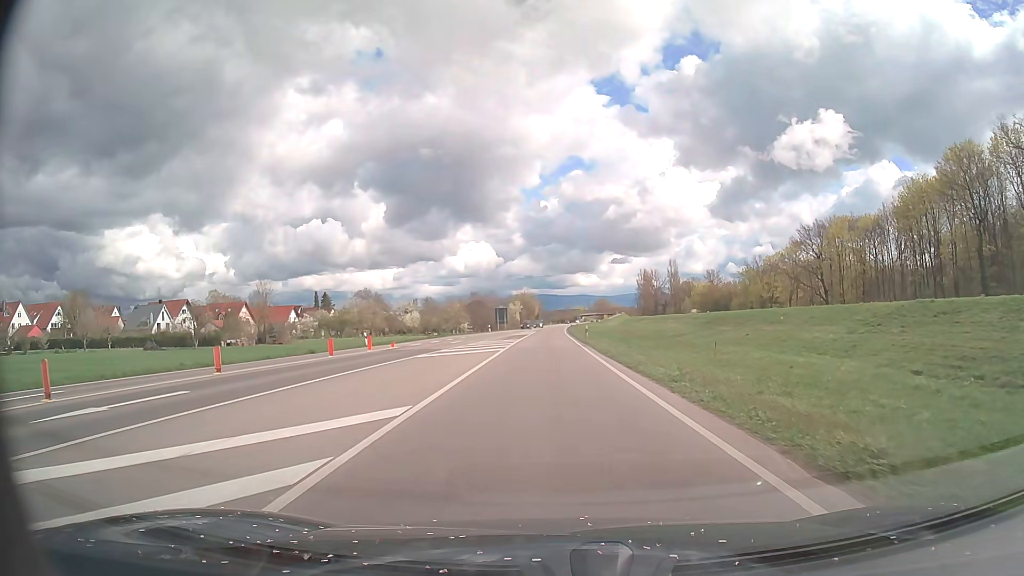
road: primary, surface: asphalt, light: Day
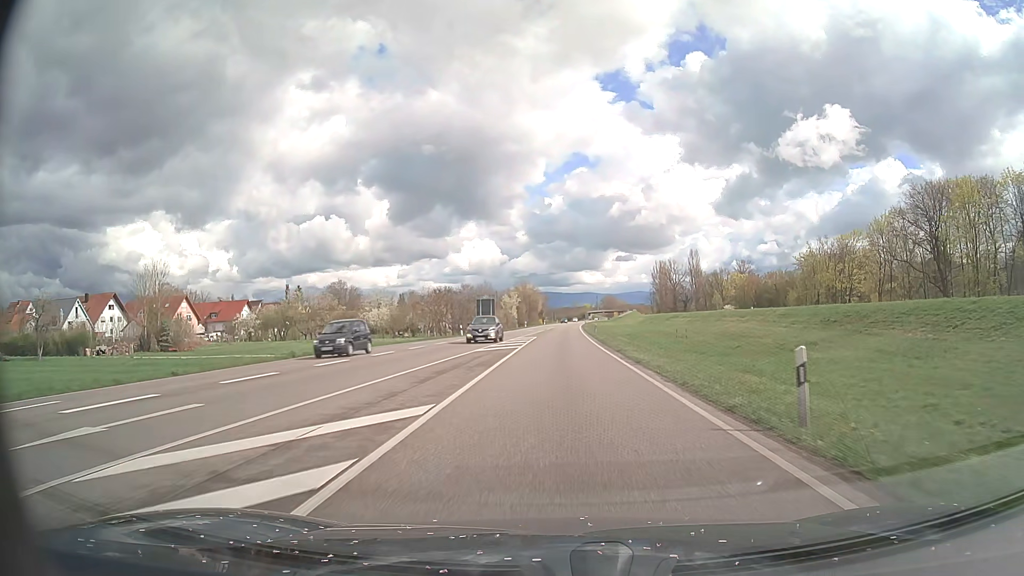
(-0.9, +40.5) m; 0°
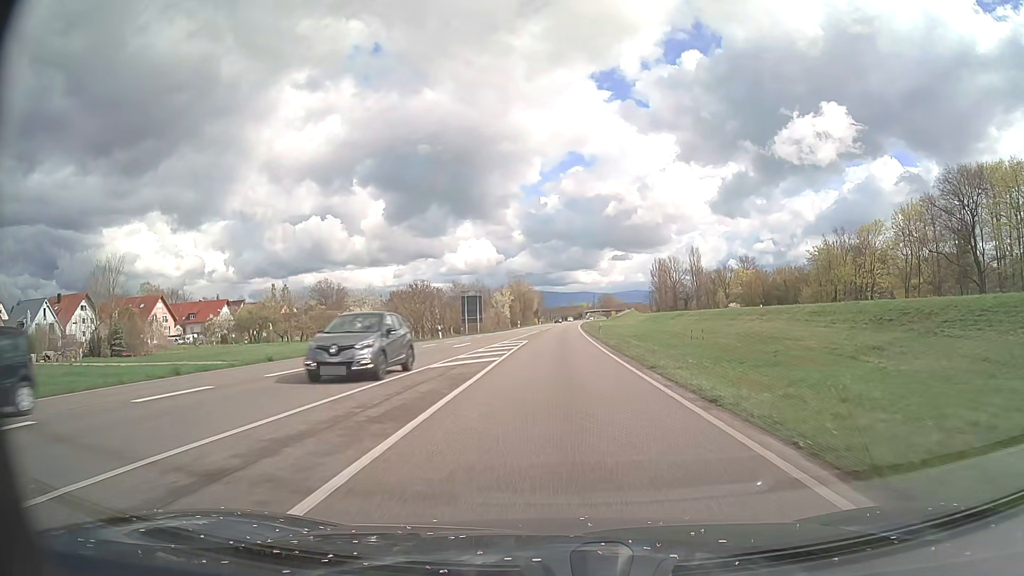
(0.0, +10.3) m; 0°
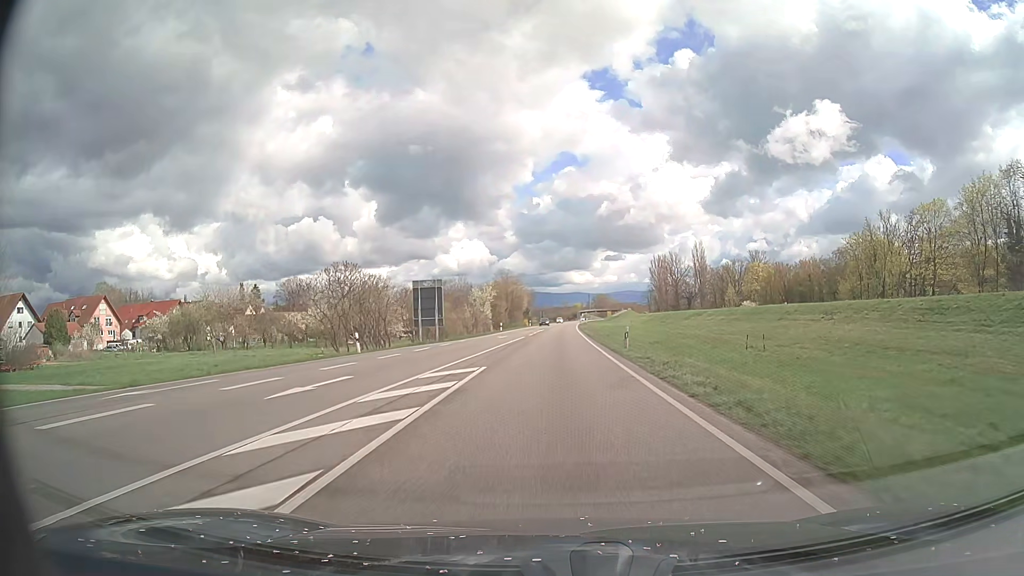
(+0.1, +21.4) m; 0°
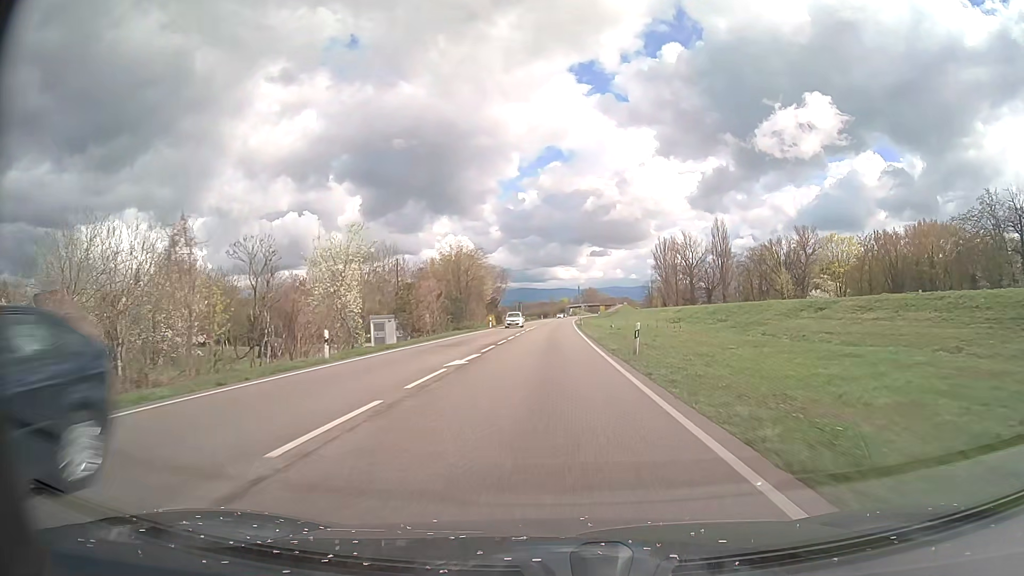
(+0.6, +56.7) m; +1°
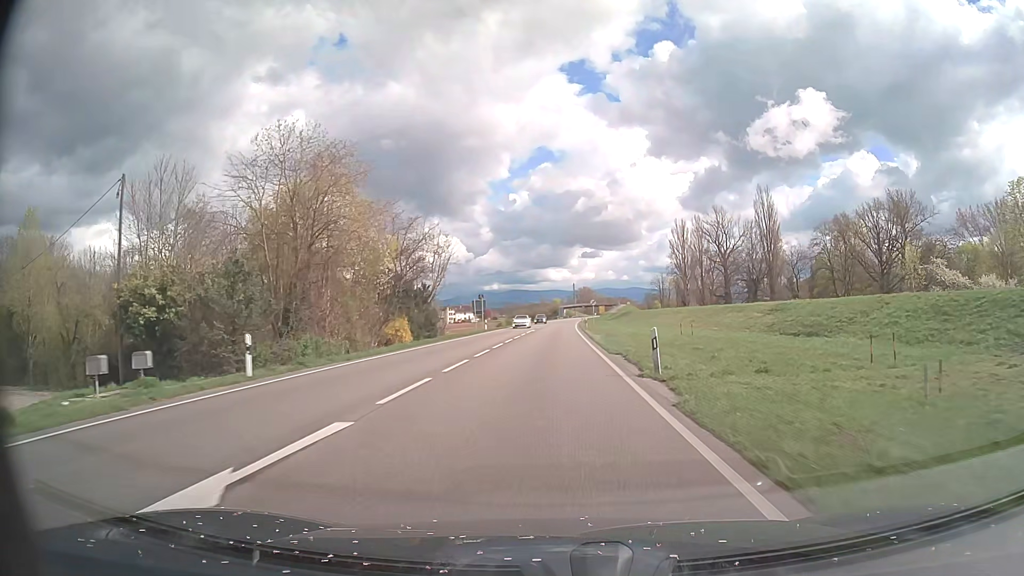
(+0.4, +55.6) m; +1°
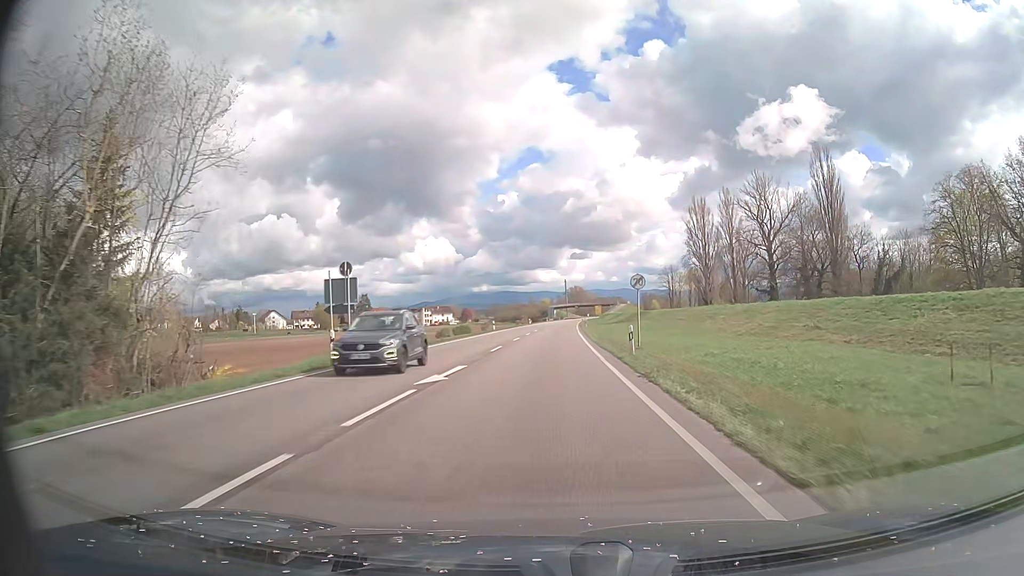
(+0.3, +43.8) m; +1°
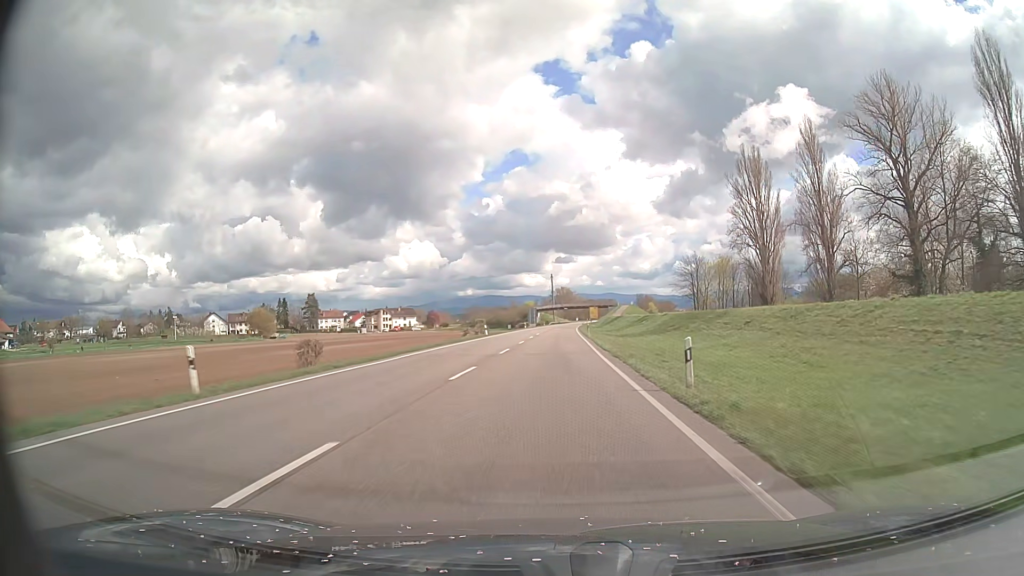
(+0.4, +59.4) m; +1°
(0, +10) (0, +20) (0, +30) (0, +40) (0, +50) (0, +60) (+1, +70) (+1, +80) (+1, +90) (+2, +100) m
